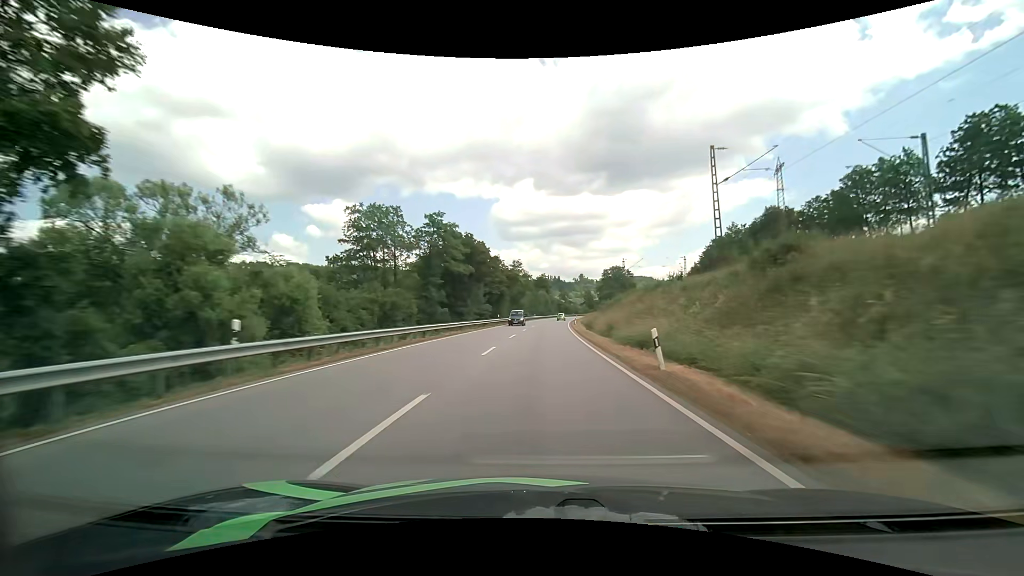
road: primary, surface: asphalt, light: Day
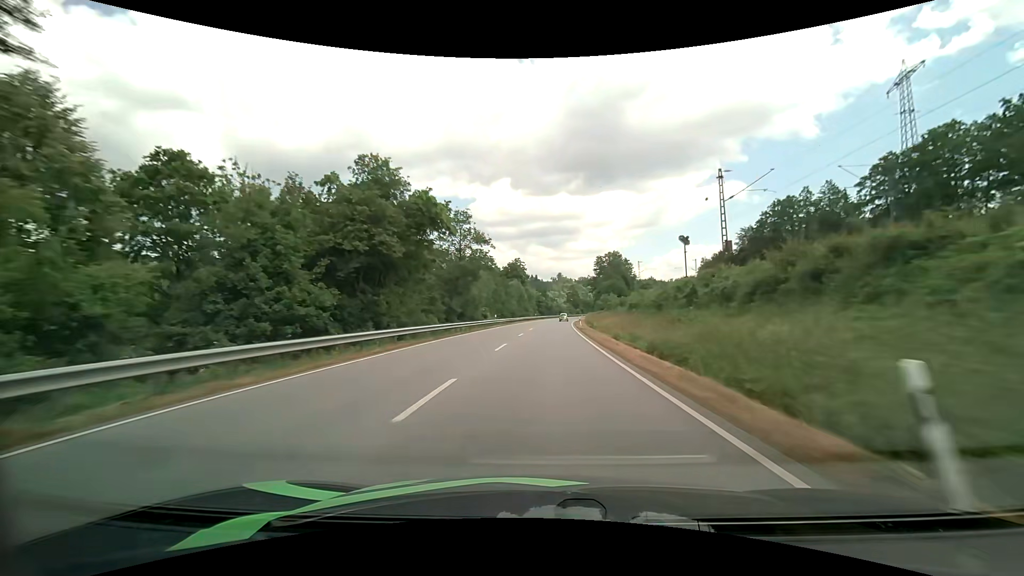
(+1.4, +58.2) m; +3°
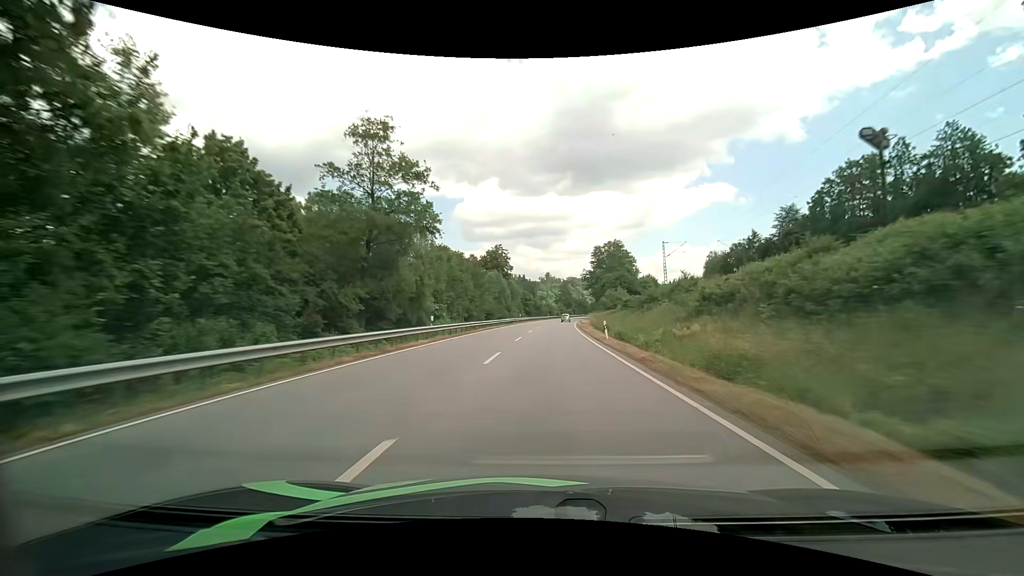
(+0.3, +29.0) m; +1°
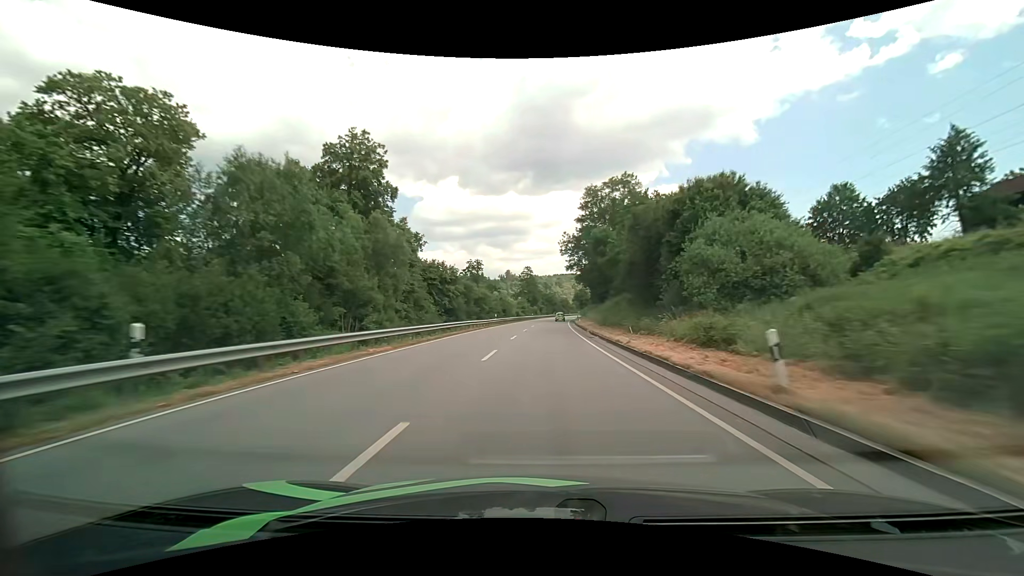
(+3.0, +71.4) m; +5°
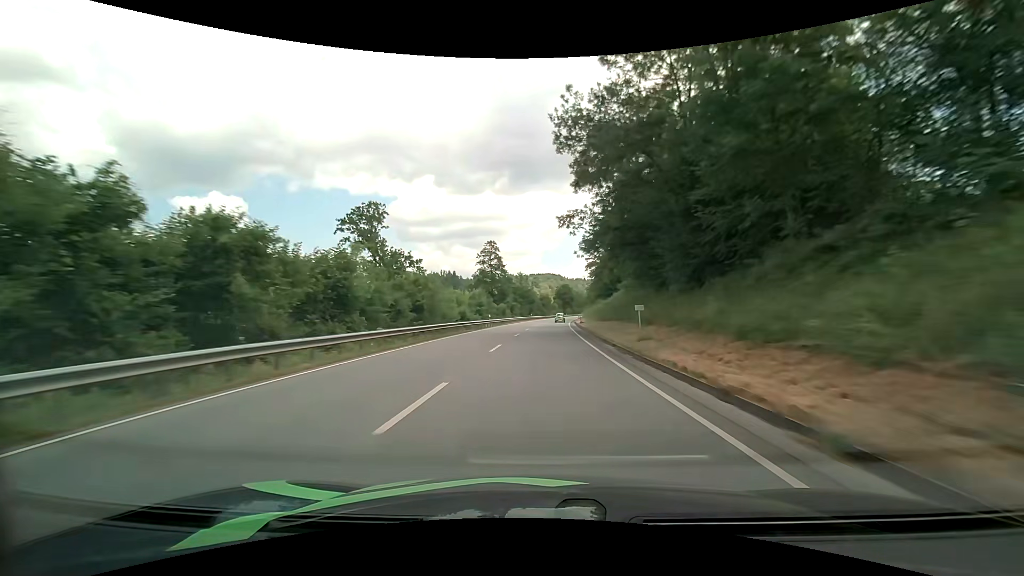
(+1.2, +56.9) m; +2°
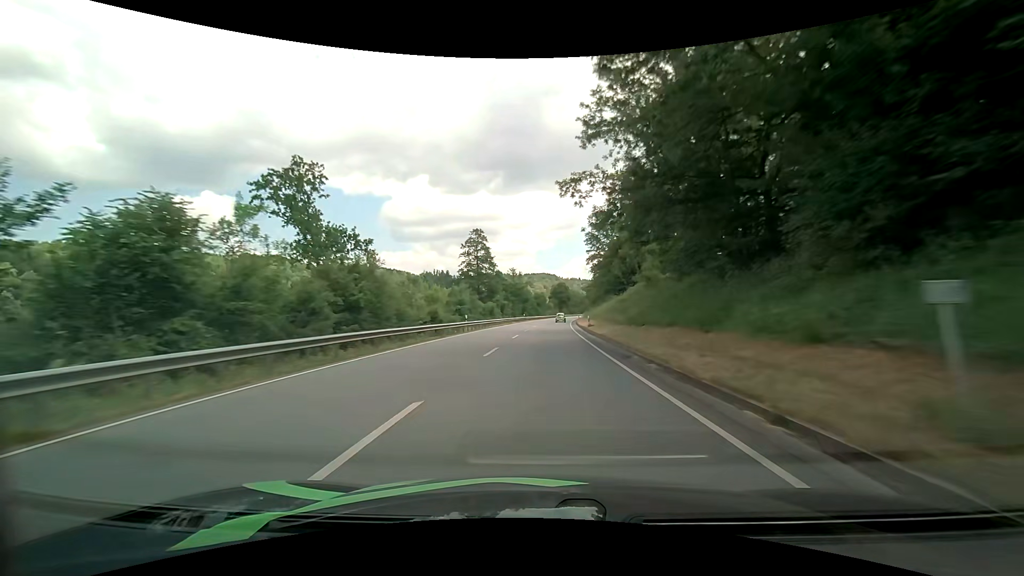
(+0.1, +14.2) m; 0°
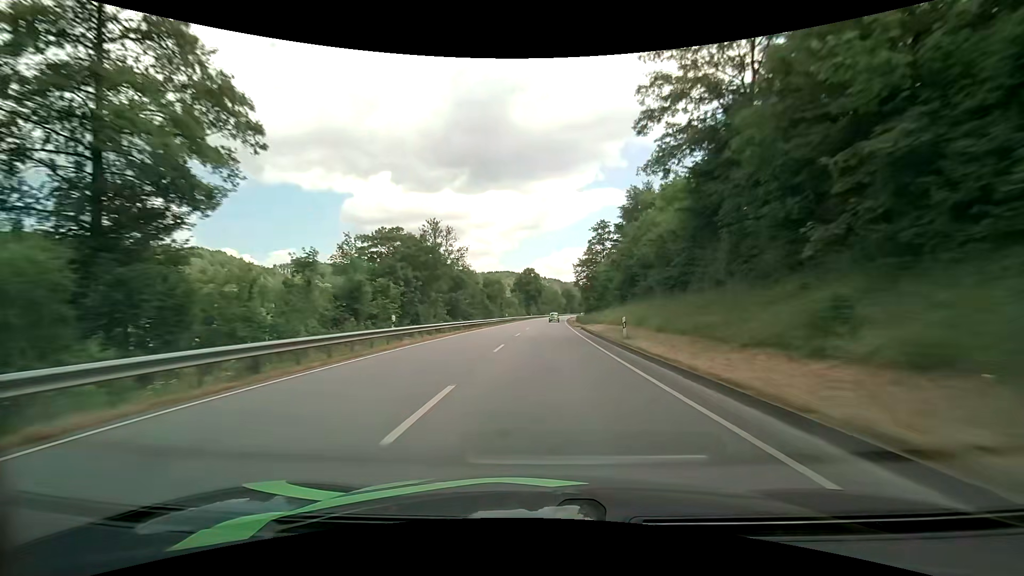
(+2.5, +70.7) m; +4°
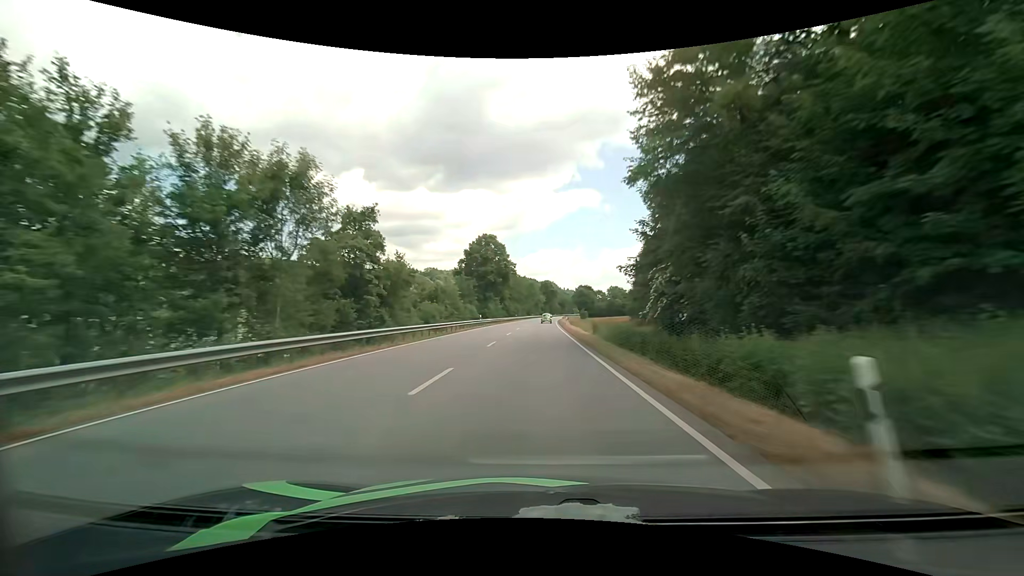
(+2.0, +69.2) m; +3°
(0, +10) (0, +20) (0, +30) (0, +40) (0, +50) (+1, +60) (+1, +70) (+1, +80) (+1, +90) (+2, +100) m
